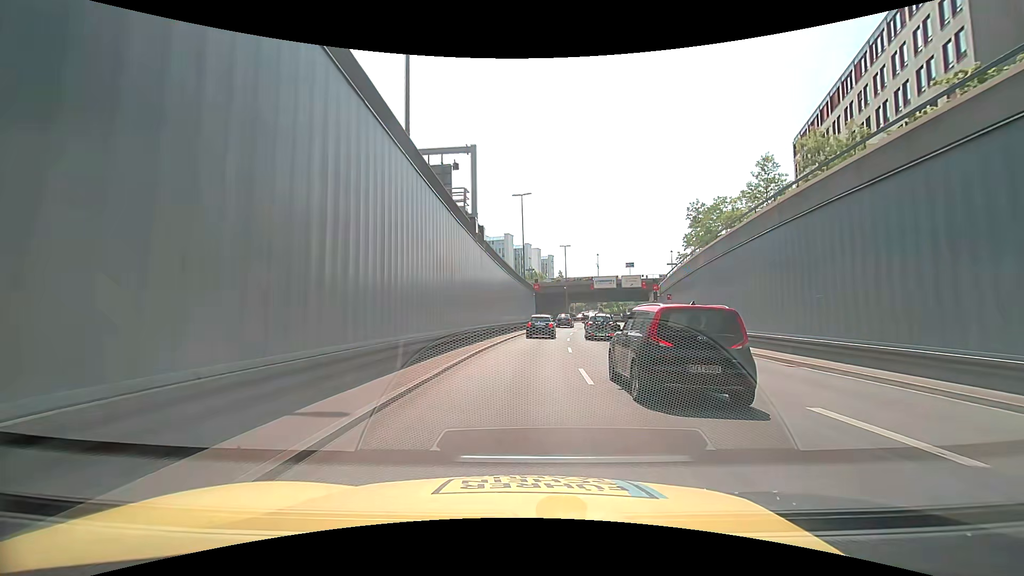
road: trunk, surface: asphalt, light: Day
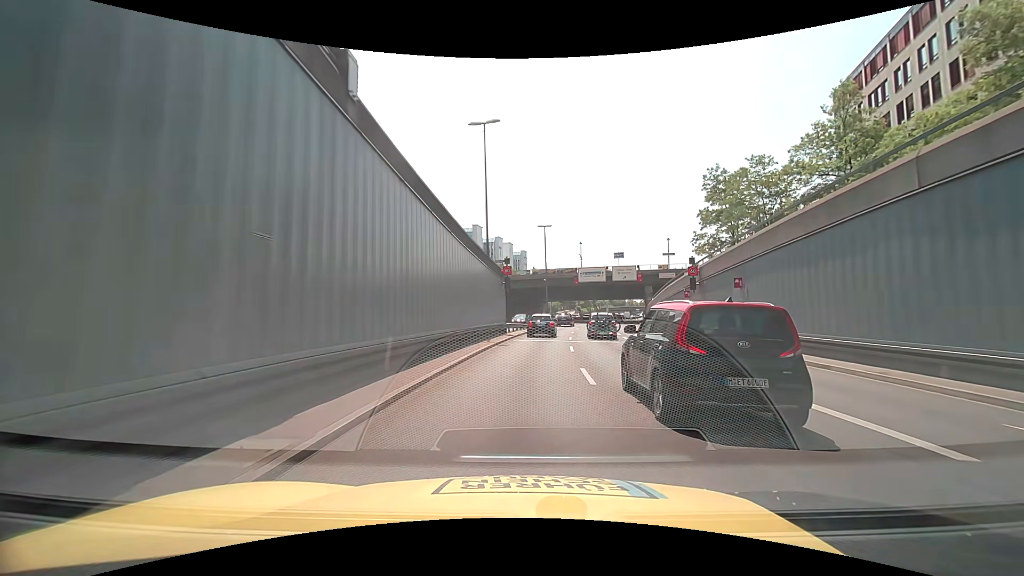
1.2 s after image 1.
(+1.4, +18.1) m; +6°
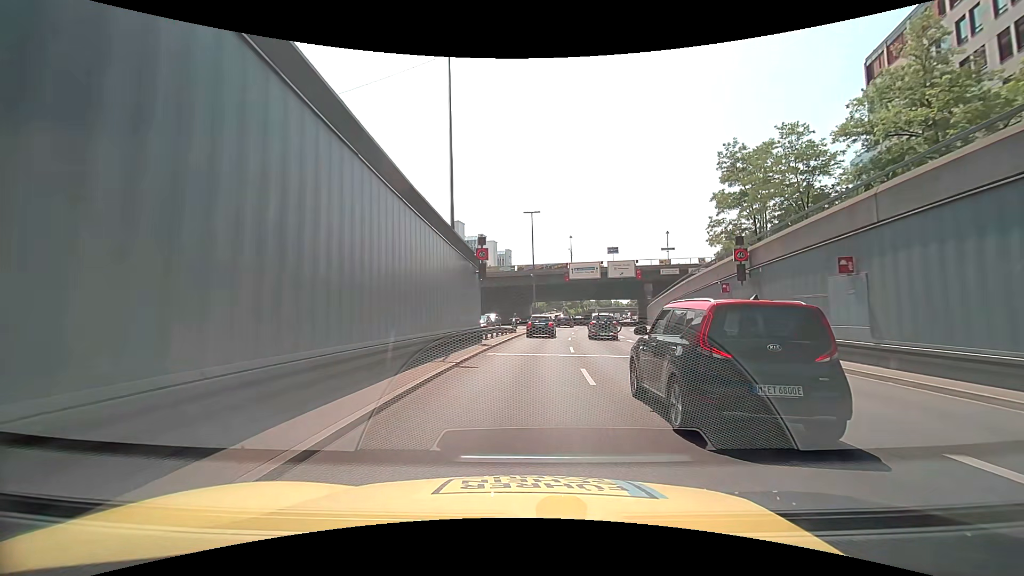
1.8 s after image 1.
(+0.1, +9.2) m; +2°
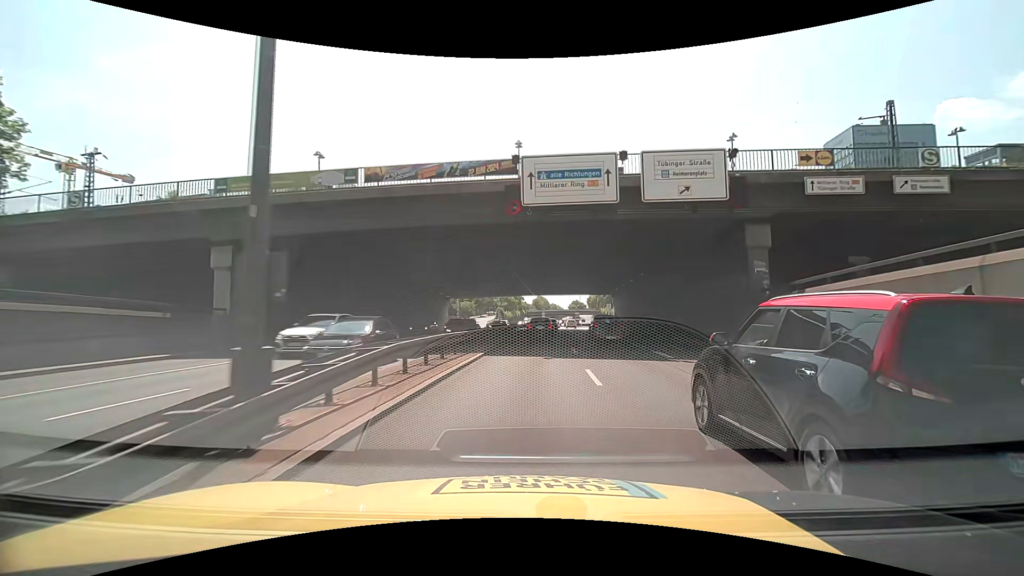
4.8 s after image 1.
(+2.9, +46.3) m; +7°
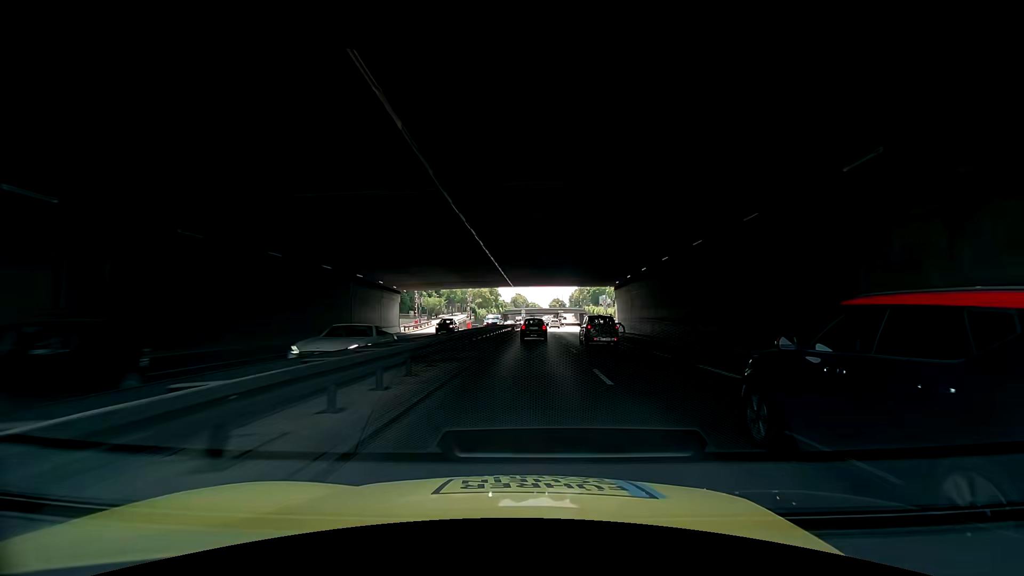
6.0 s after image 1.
(+0.3, +18.7) m; +3°
